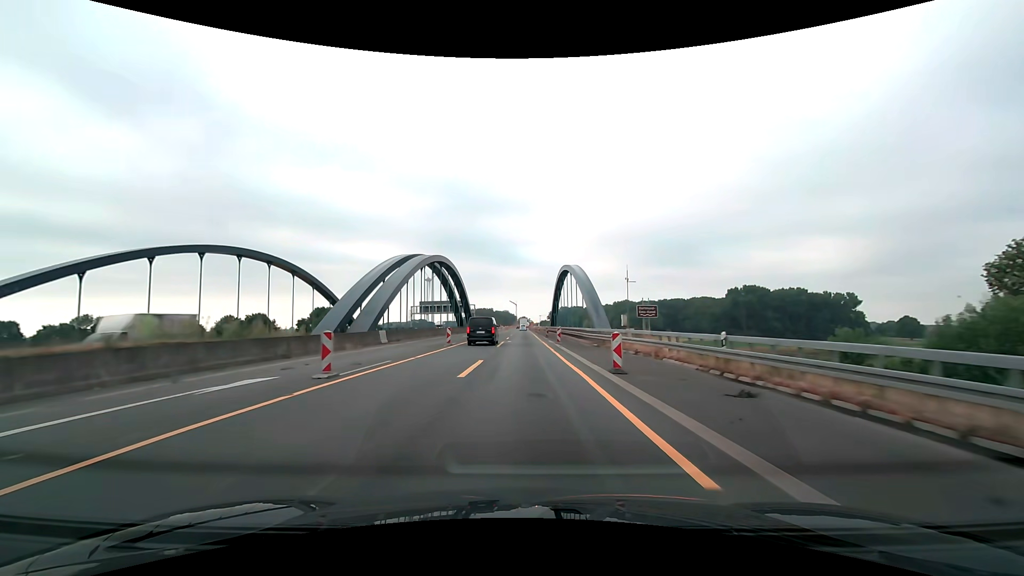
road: motorway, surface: asphalt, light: Day
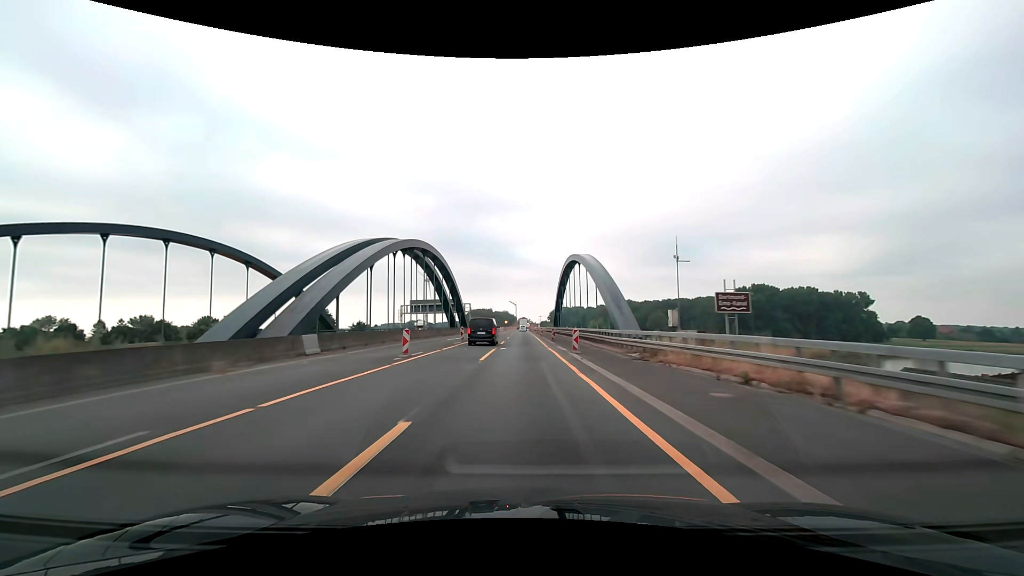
(+0.1, +12.5) m; 0°
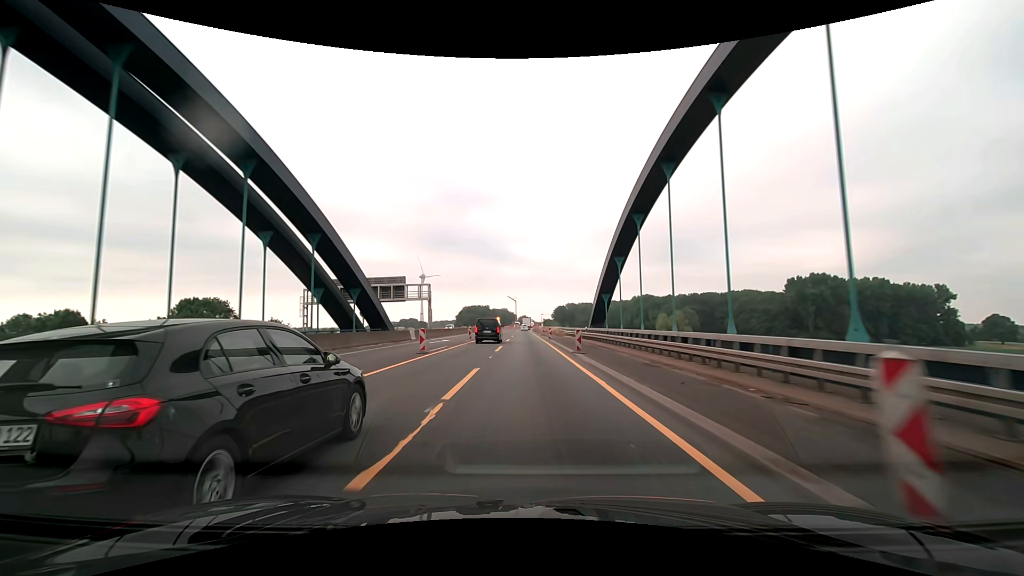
(-0.3, +62.4) m; 0°
(0, +10) (0, +20) (0, +30) (0, +40) (0, +50) (0, +60) (0, +70) (0, +80) (0, +90) (0, +100) m
